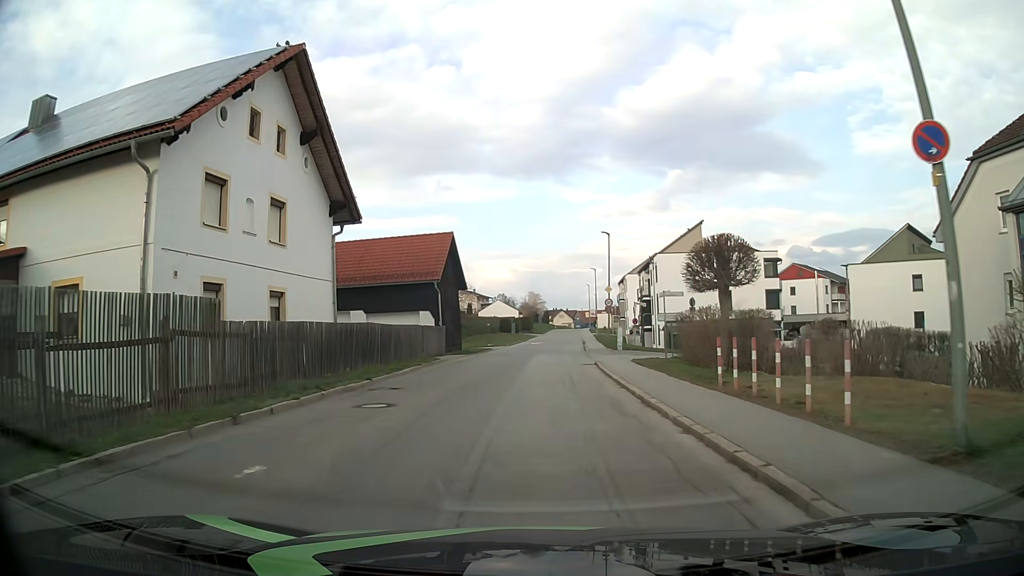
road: tertiary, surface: asphalt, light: Day
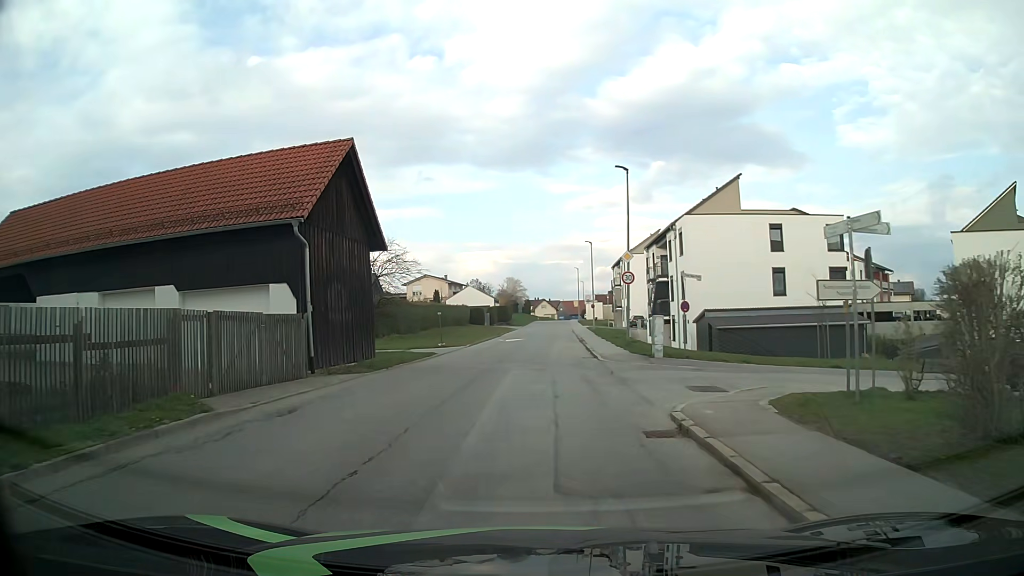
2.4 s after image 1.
(+0.2, +18.4) m; +1°
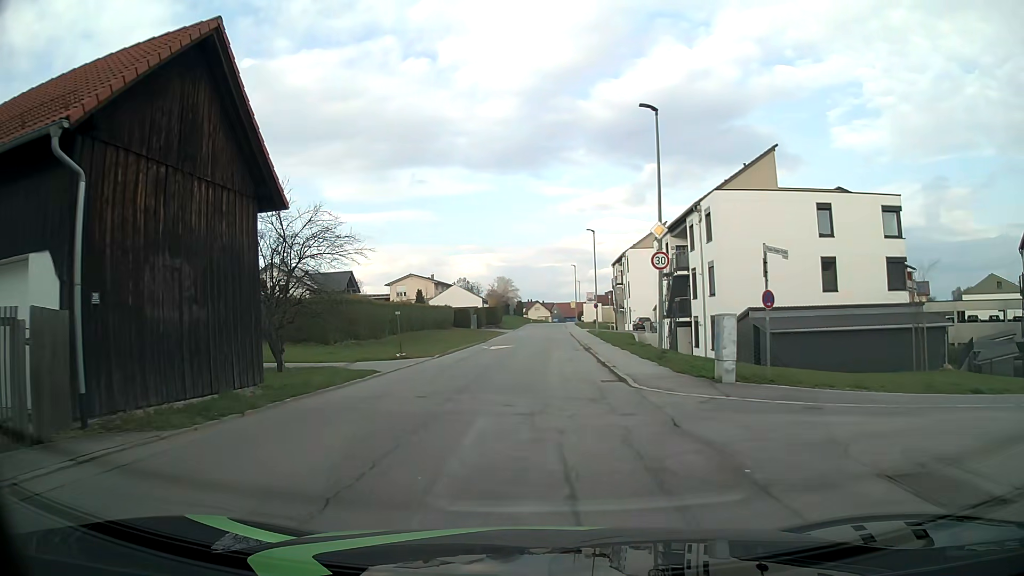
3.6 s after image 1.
(+0.1, +9.3) m; +1°
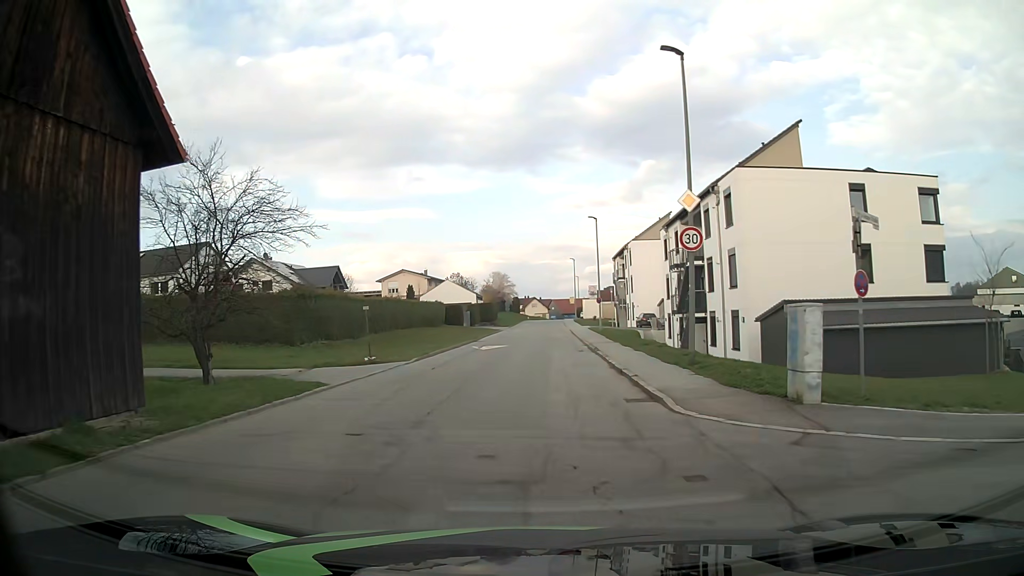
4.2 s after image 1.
(0.0, +4.6) m; 0°
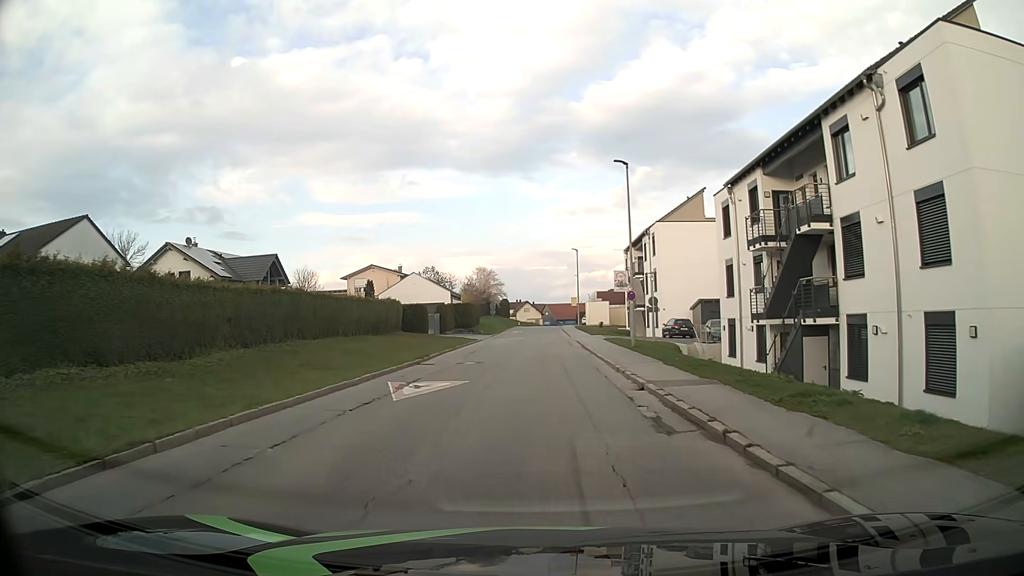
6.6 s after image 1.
(0.0, +18.1) m; 0°
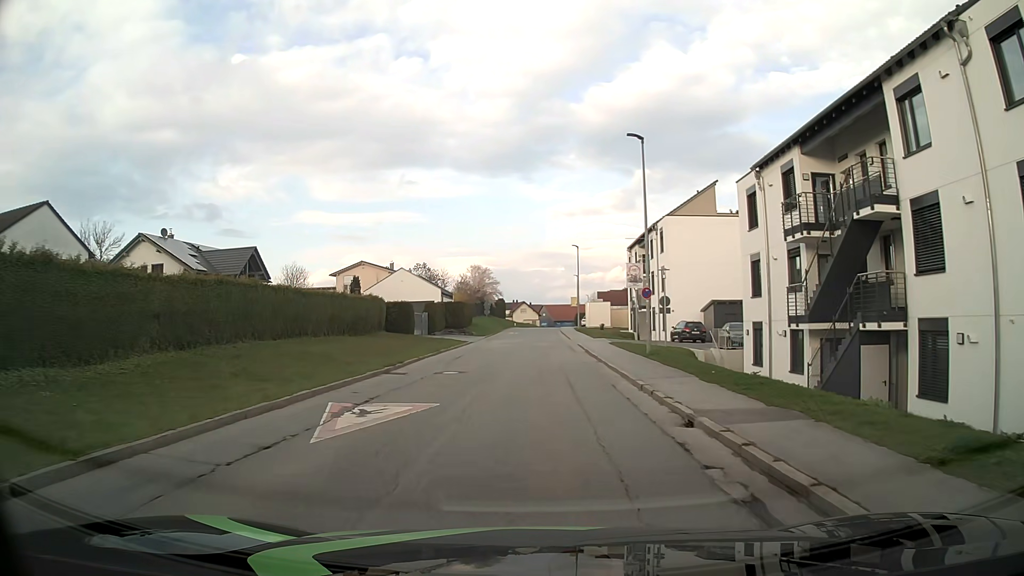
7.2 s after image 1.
(0.0, +4.5) m; 0°
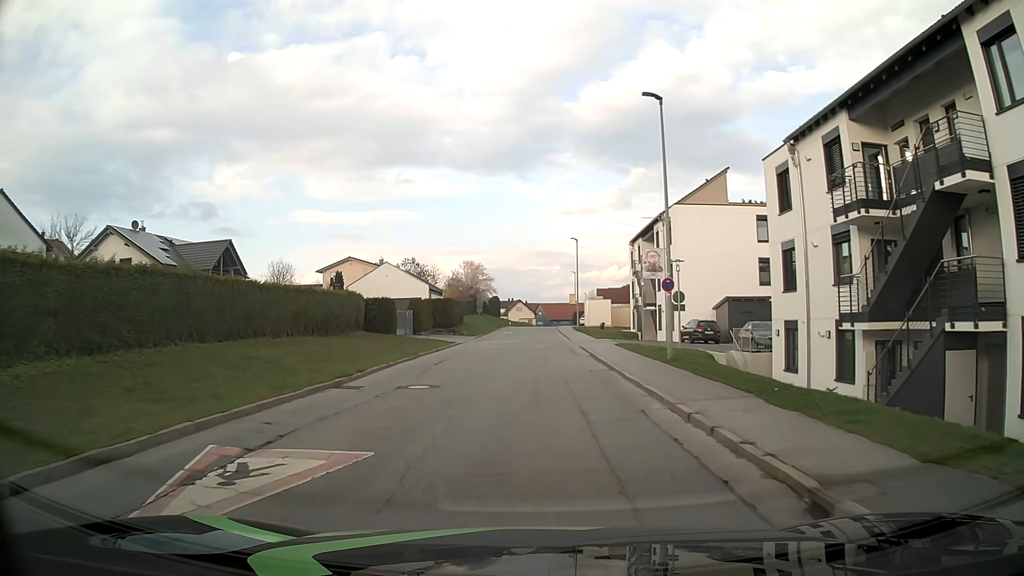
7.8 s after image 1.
(0.0, +4.5) m; 0°
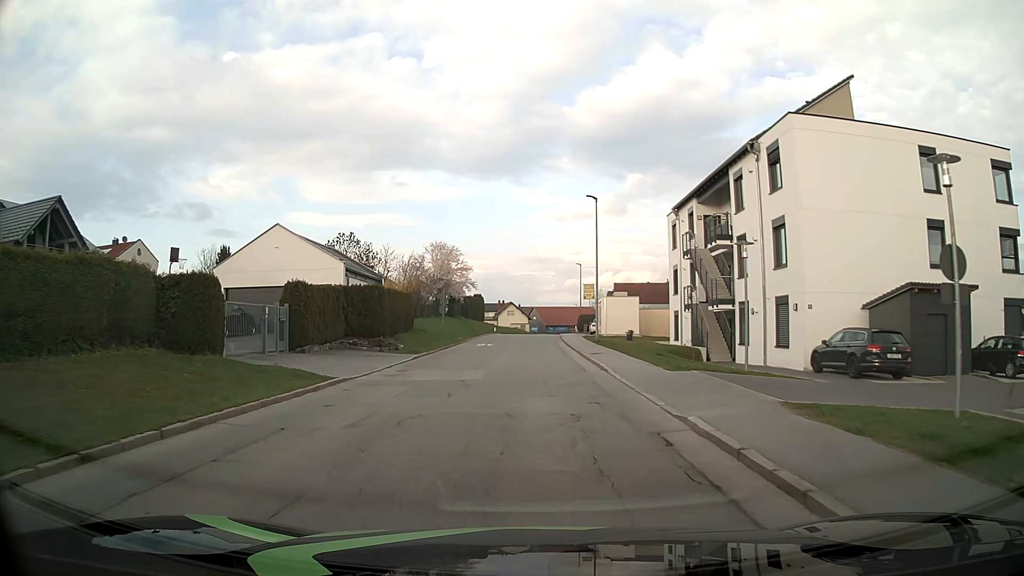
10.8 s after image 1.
(+0.2, +22.2) m; +1°
(0, +10) (0, +20) (0, +30) (0, +40) (0, +50) (+1, +60) (+2, +70) (+3, +80) (+4, +90) (+5, +100) m
